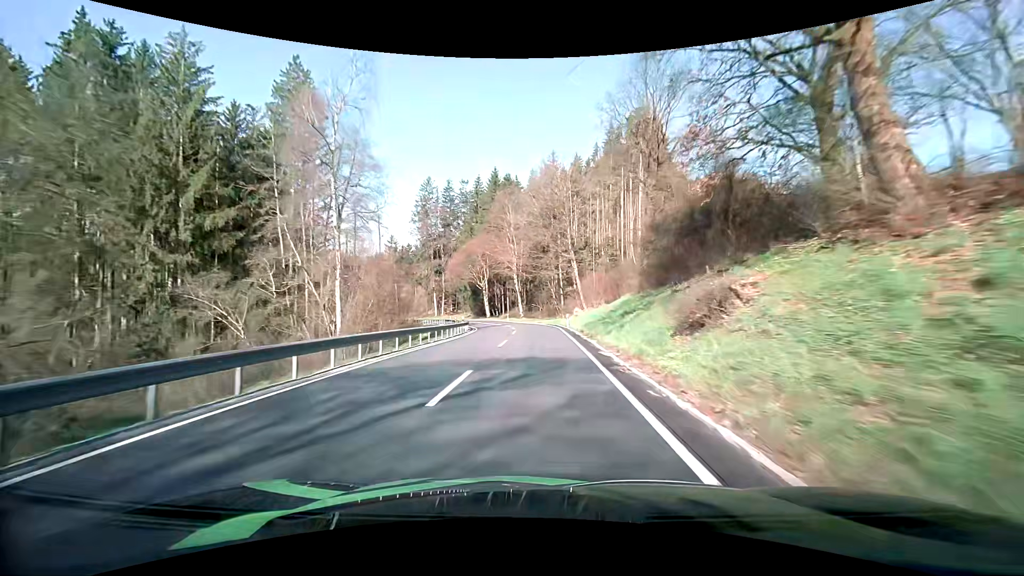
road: secondary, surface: asphalt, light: Day
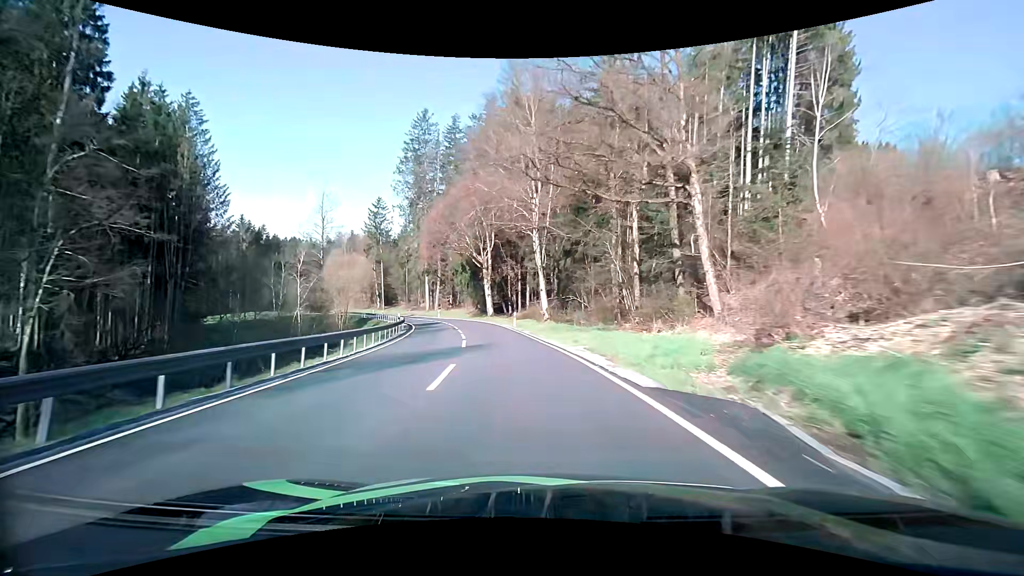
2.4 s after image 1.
(-0.3, +43.4) m; -4°
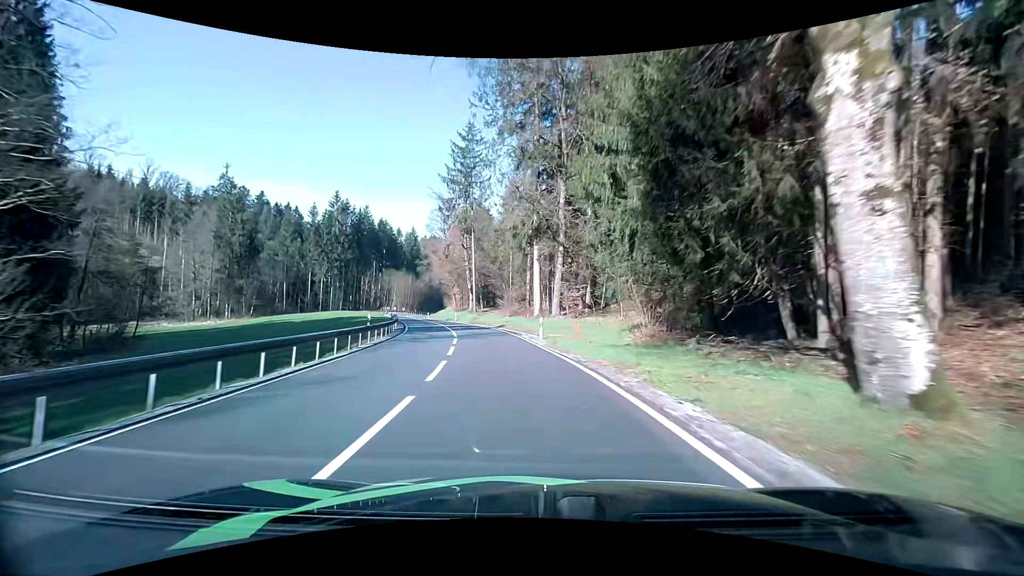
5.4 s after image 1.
(-7.3, +51.2) m; -16°
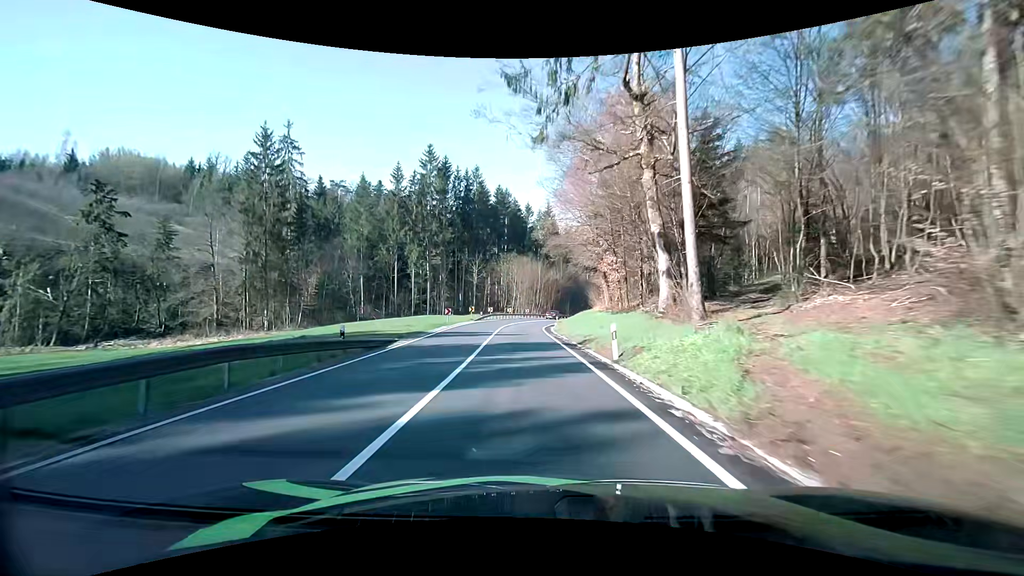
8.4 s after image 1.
(-8.1, +50.1) m; -18°
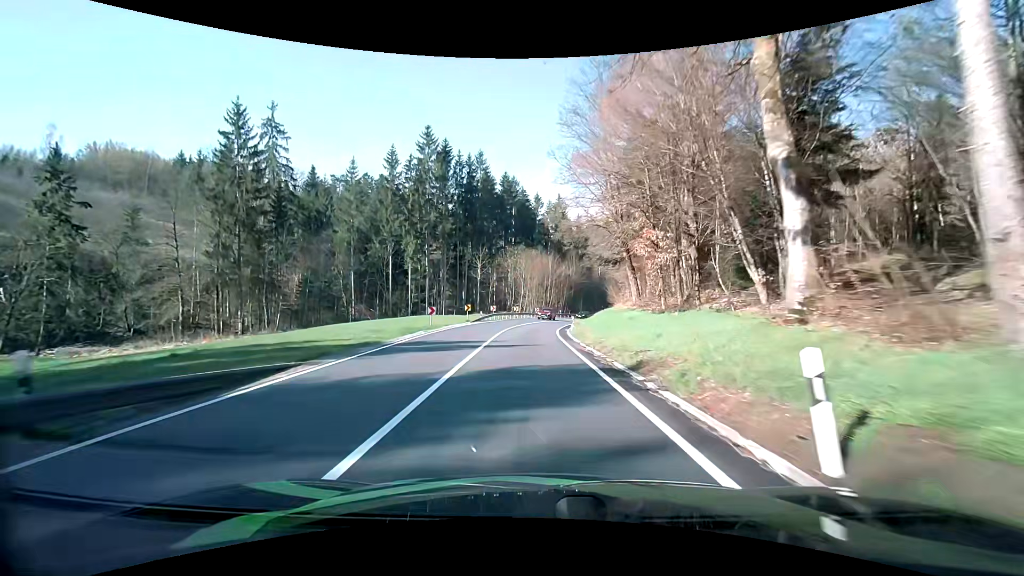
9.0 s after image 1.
(-0.1, +9.9) m; -1°
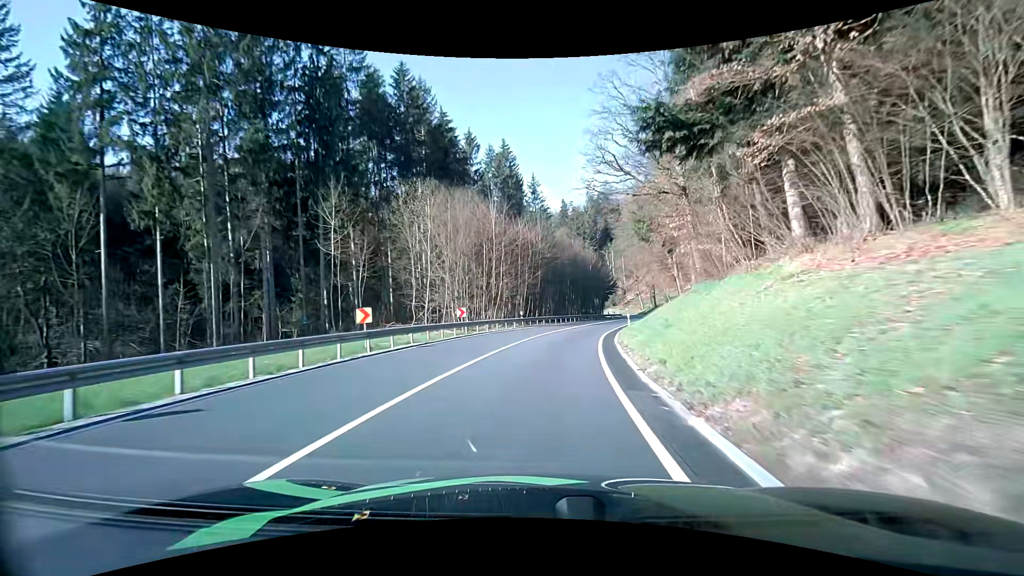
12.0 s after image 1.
(+1.3, +48.5) m; +5°
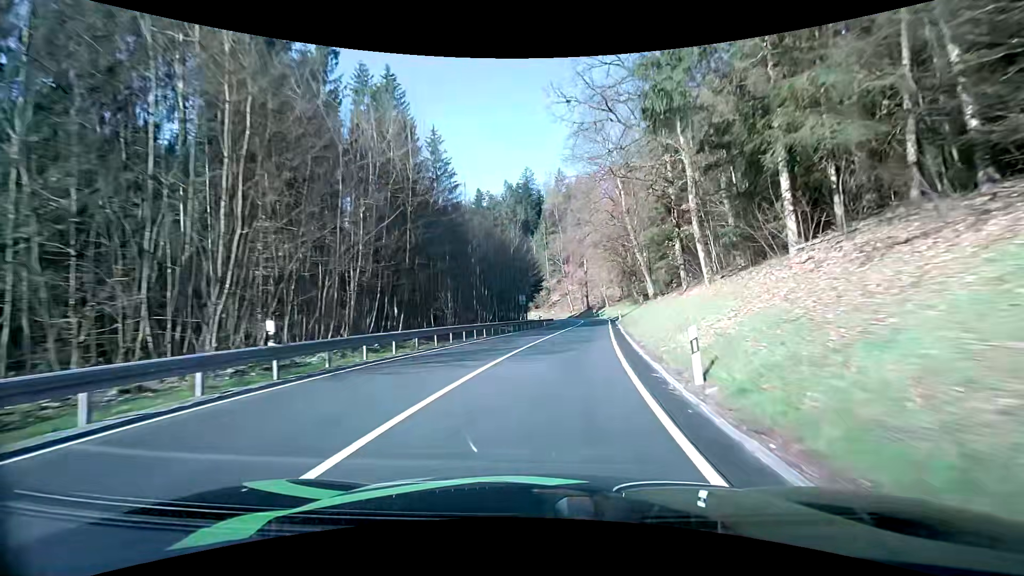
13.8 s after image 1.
(+2.2, +29.3) m; +8°
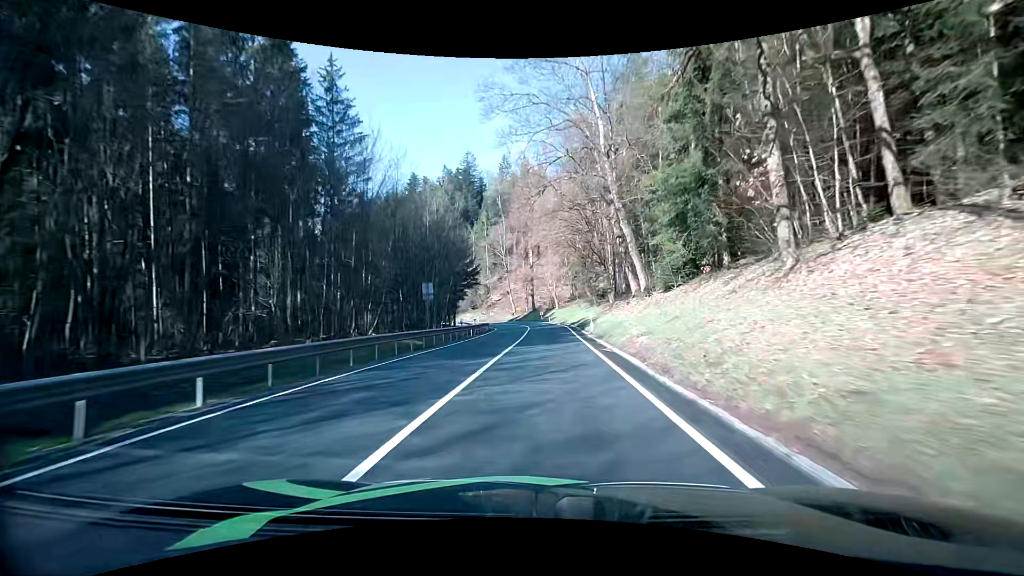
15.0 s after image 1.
(+1.4, +20.0) m; +7°
(0, +10) (+1, +20) (+1, +30) (+1, +40) (+1, +50) (+1, +60) (-1, +70) (-3, +80) (-6, +89) (-9, +99) m
